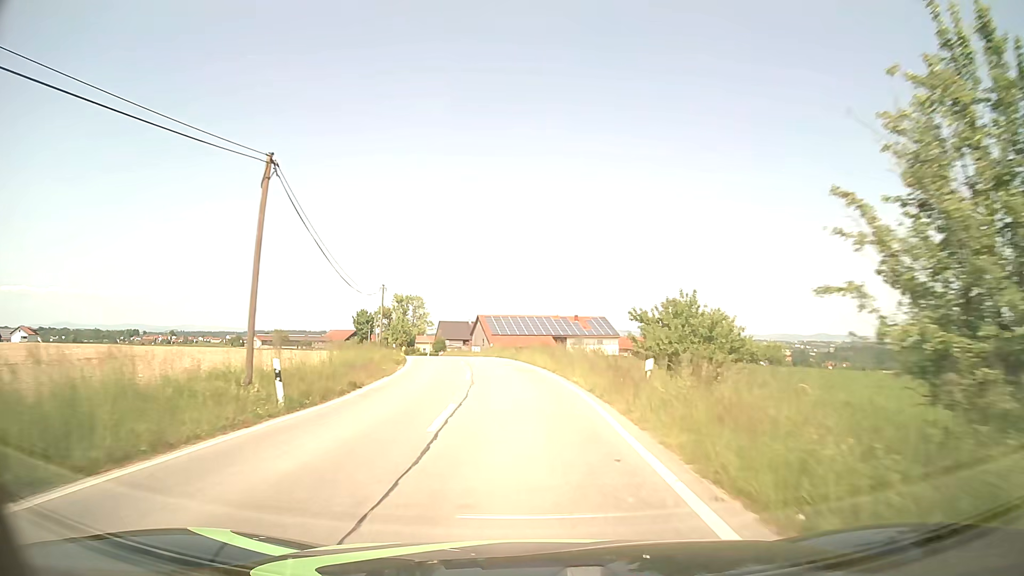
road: tertiary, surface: asphalt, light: Day
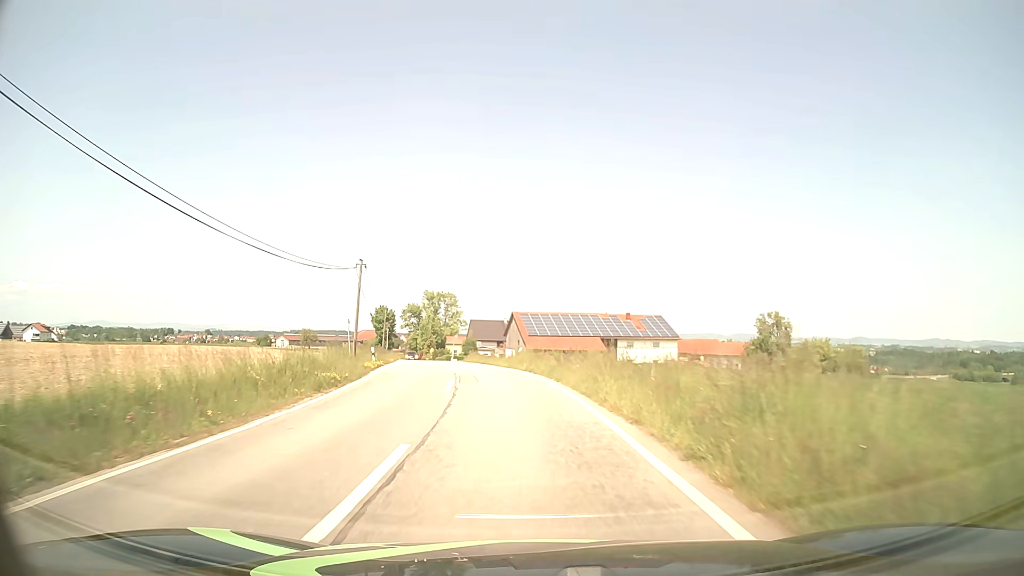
(-0.4, +17.7) m; -3°
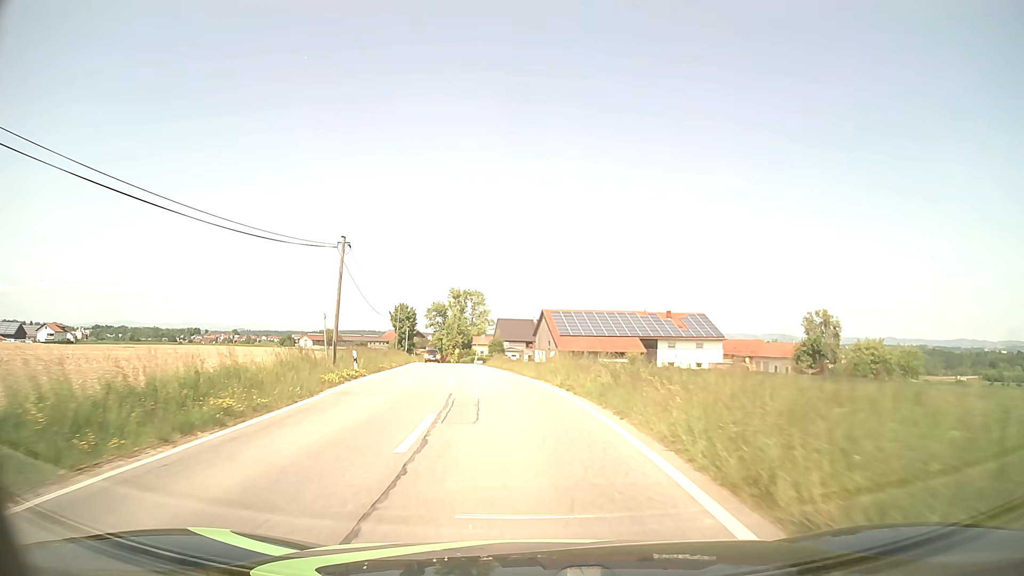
(-0.2, +8.7) m; -2°
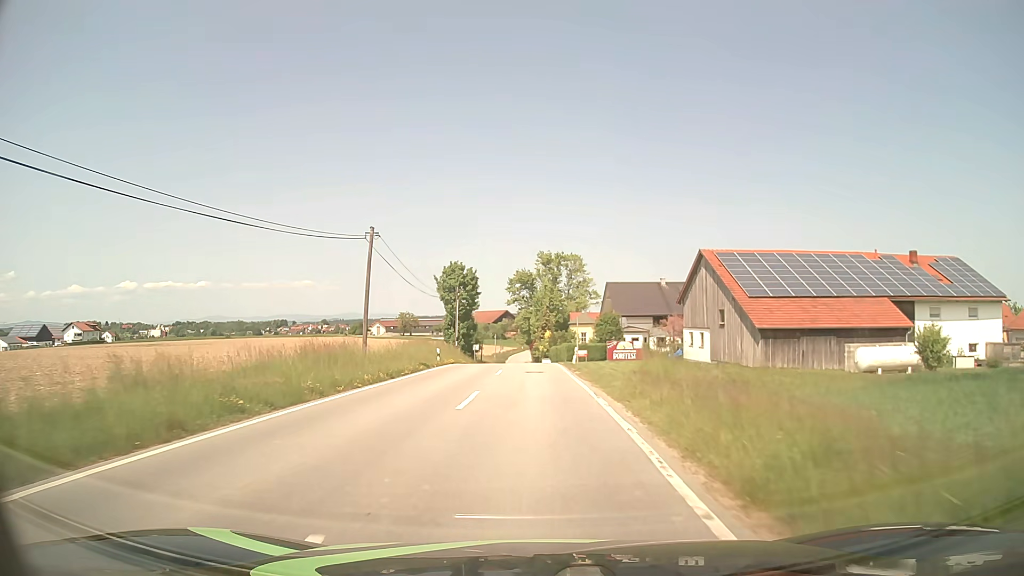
(-3.7, +43.1) m; -8°
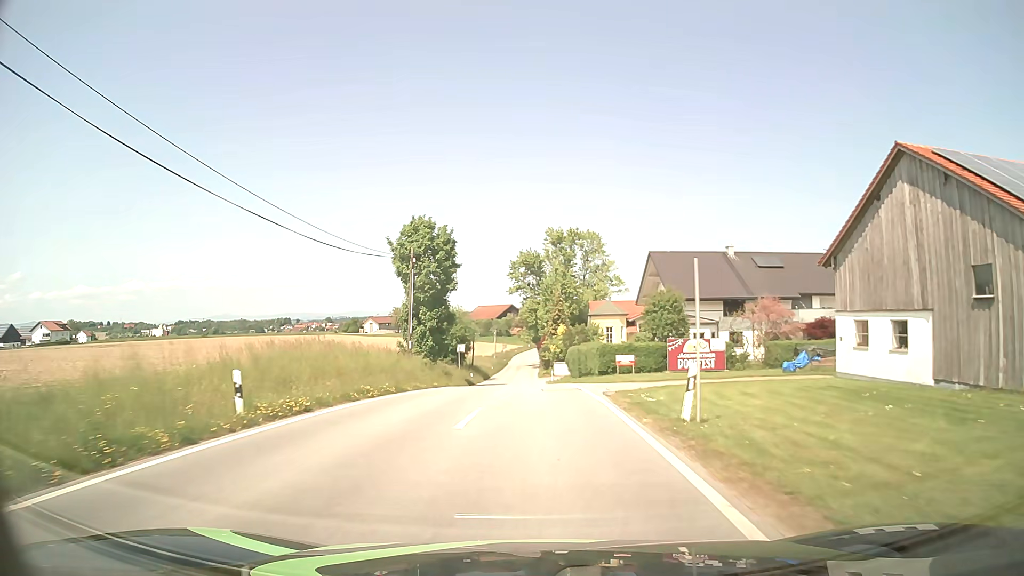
(-0.2, +26.4) m; -1°
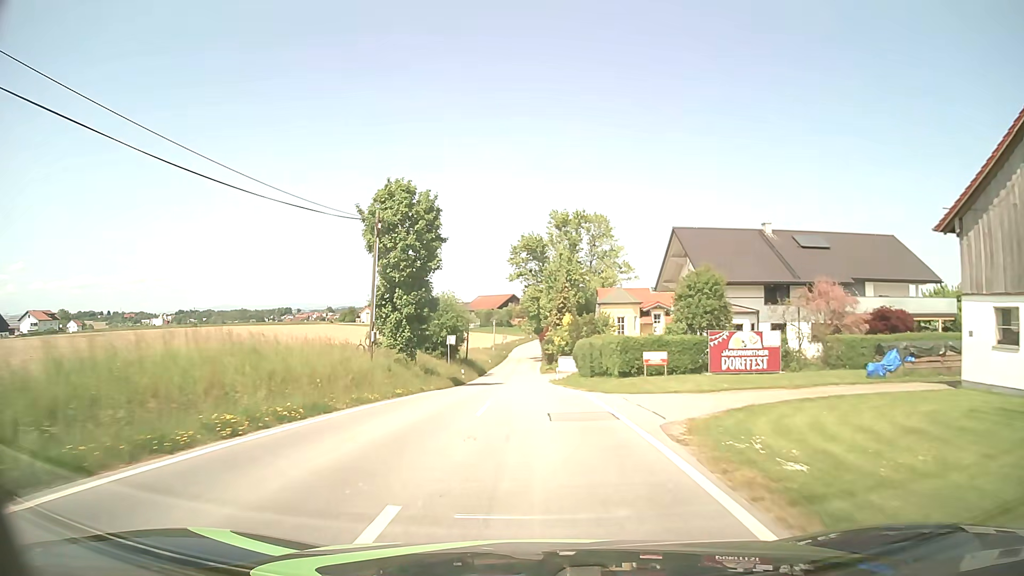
(0.0, +8.8) m; 0°
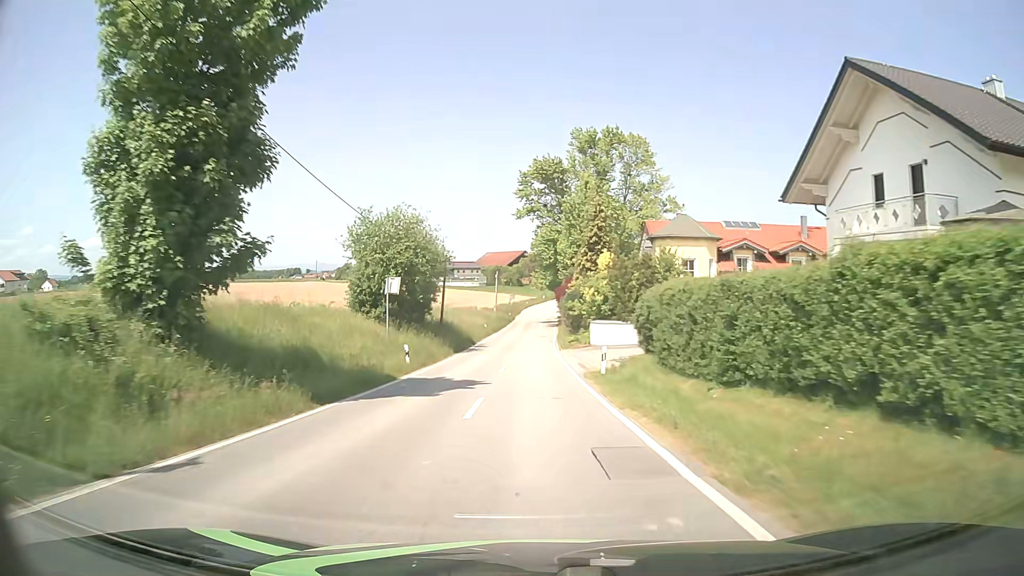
(-0.3, +26.1) m; -1°
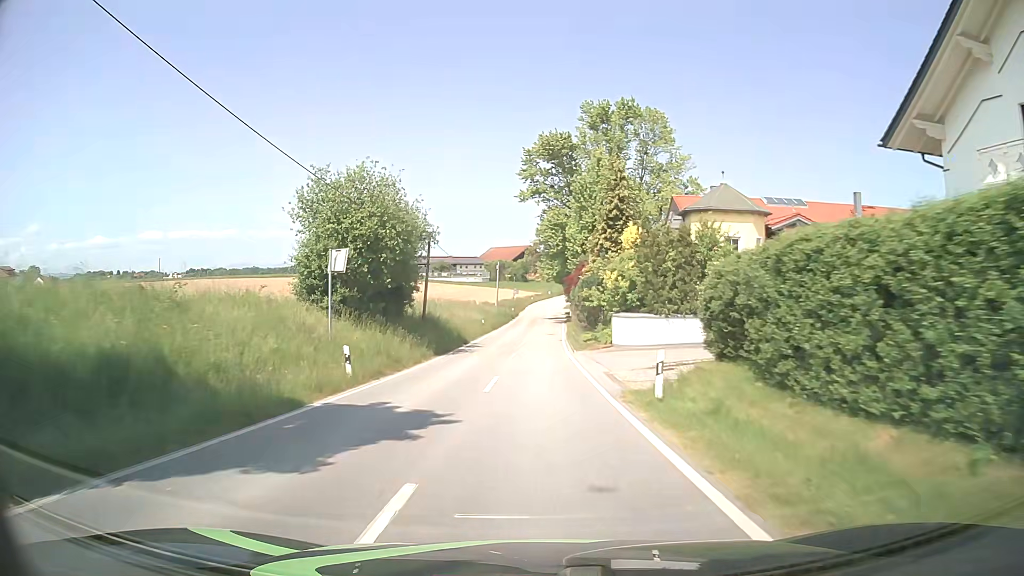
(-0.1, +8.8) m; -1°
(0, +10) (0, +20) (0, +30) (0, +40) (+1, +50) (+1, +60) (+1, +70) (+2, +80) (+2, +90) (+3, +100) m
